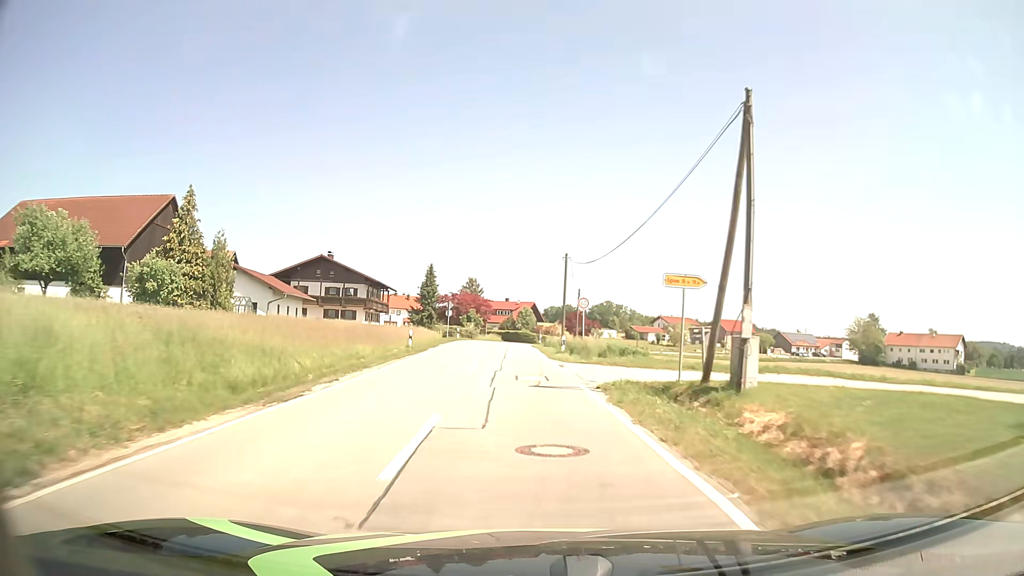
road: tertiary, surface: asphalt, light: Day
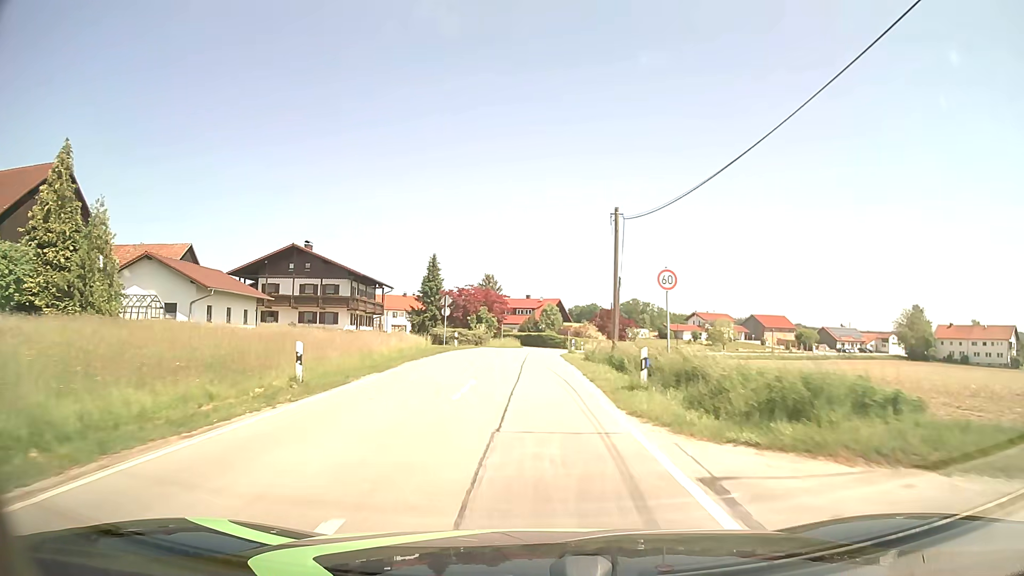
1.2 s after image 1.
(-0.2, +17.4) m; -2°
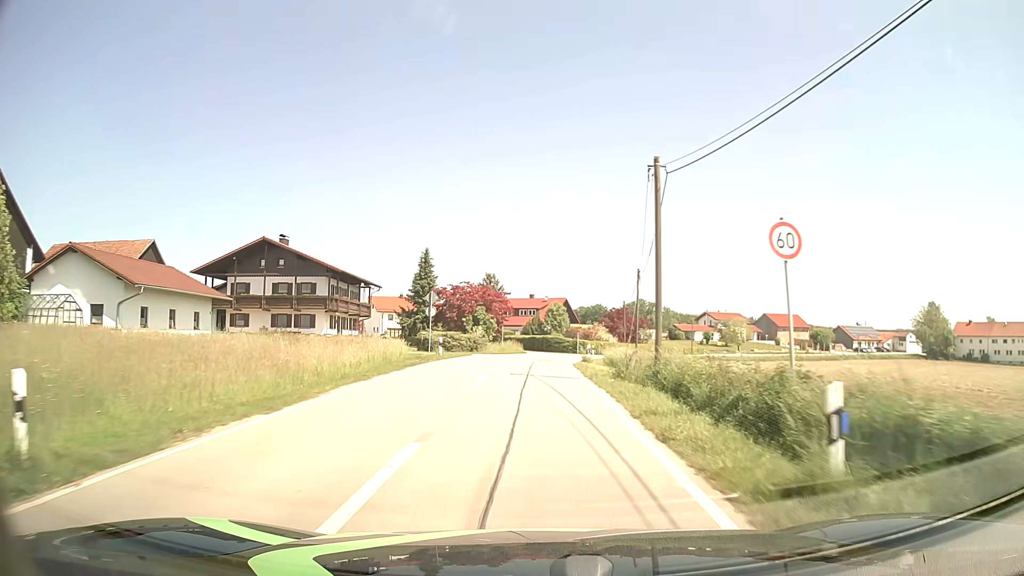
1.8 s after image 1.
(0.0, +8.6) m; 0°
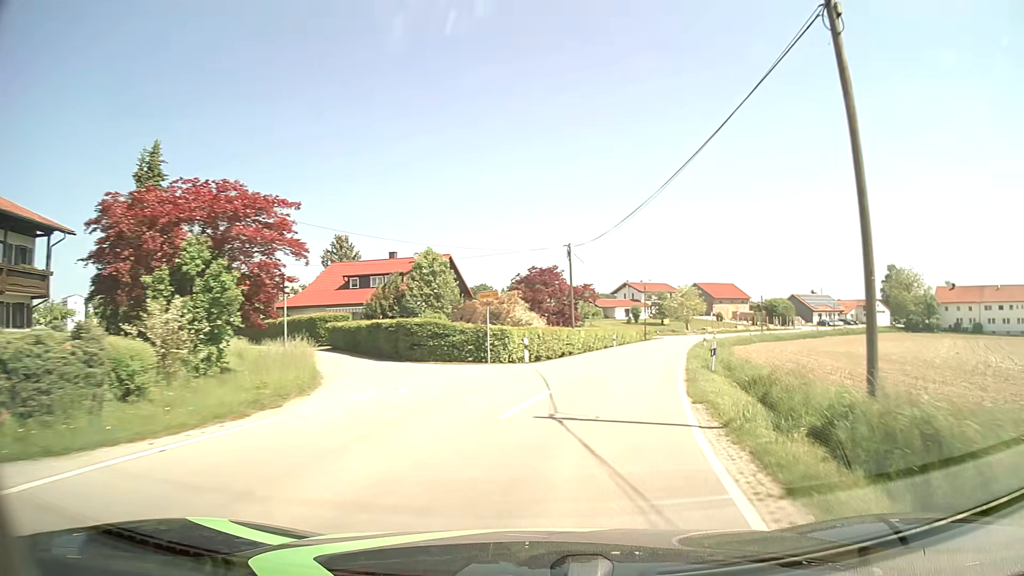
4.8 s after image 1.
(+1.2, +41.2) m; +9°
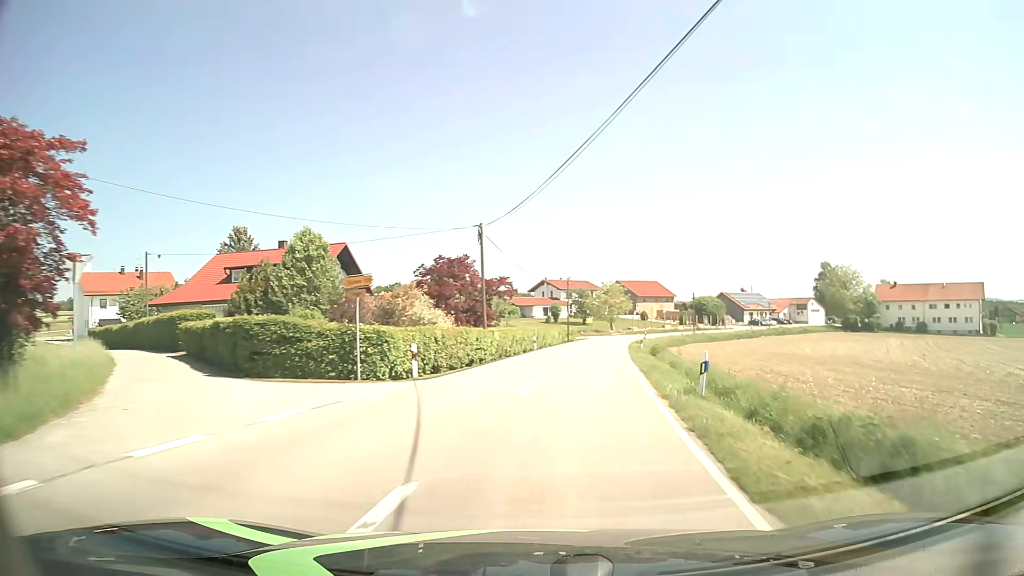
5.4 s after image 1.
(+0.7, +8.1) m; +8°
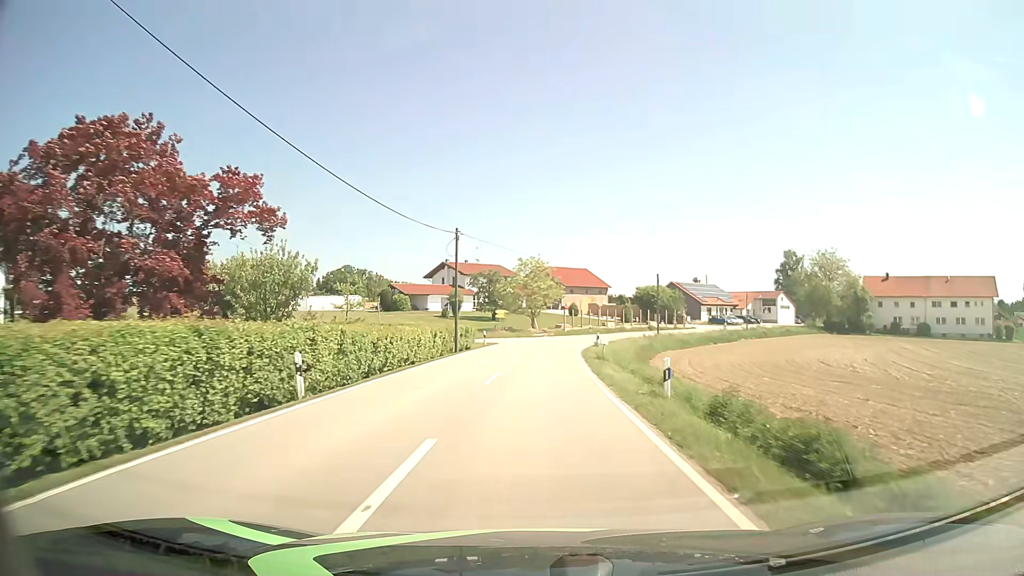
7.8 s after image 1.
(+2.8, +33.0) m; +7°
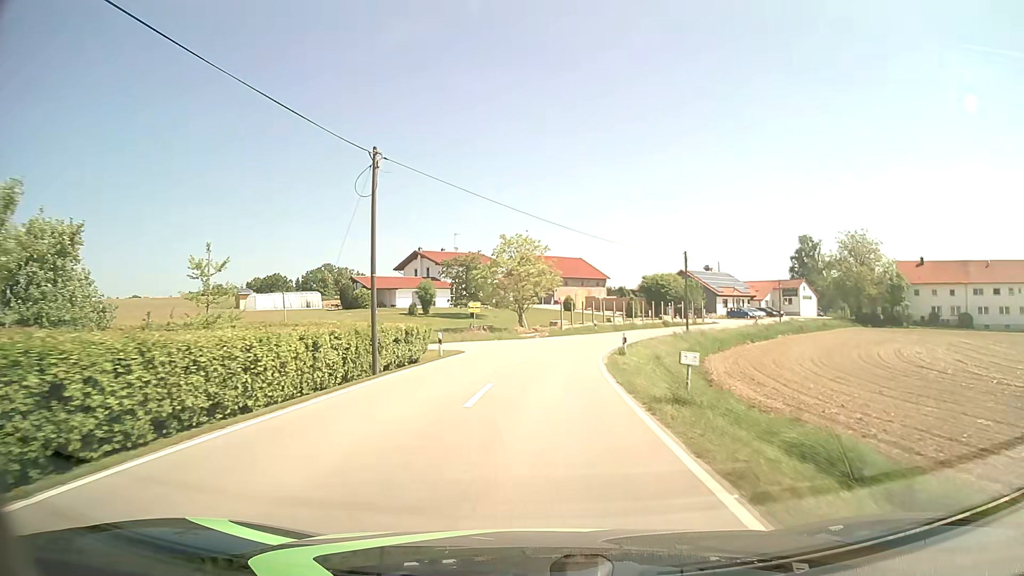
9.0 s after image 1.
(+0.2, +16.7) m; +1°
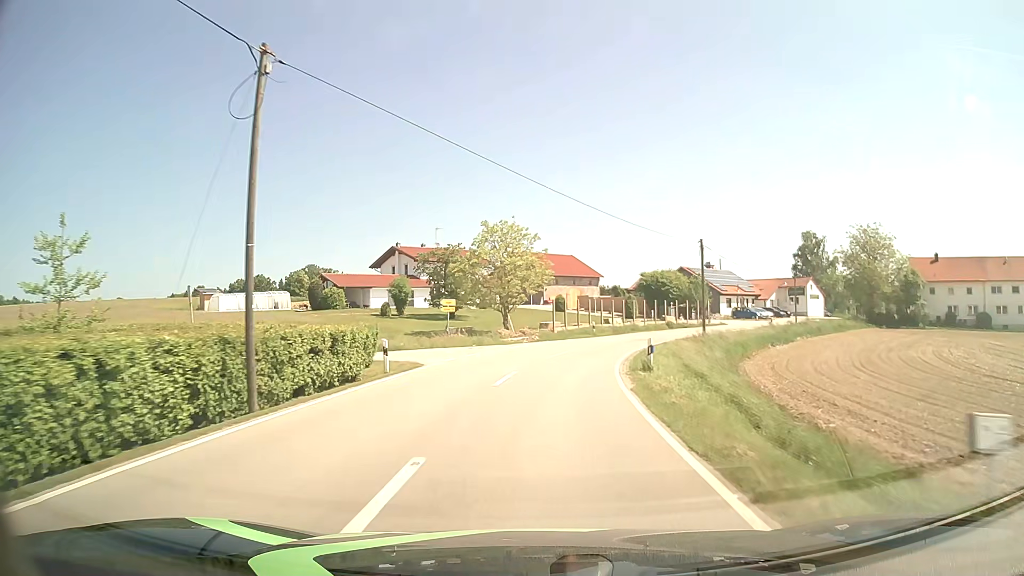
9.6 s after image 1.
(+0.1, +8.1) m; +1°
(0, +10) (+1, +20) (+3, +30) (+6, +39) (+10, +48) (+15, +57) (+21, +65) (+28, +73) (+34, +80) (+41, +88) m
